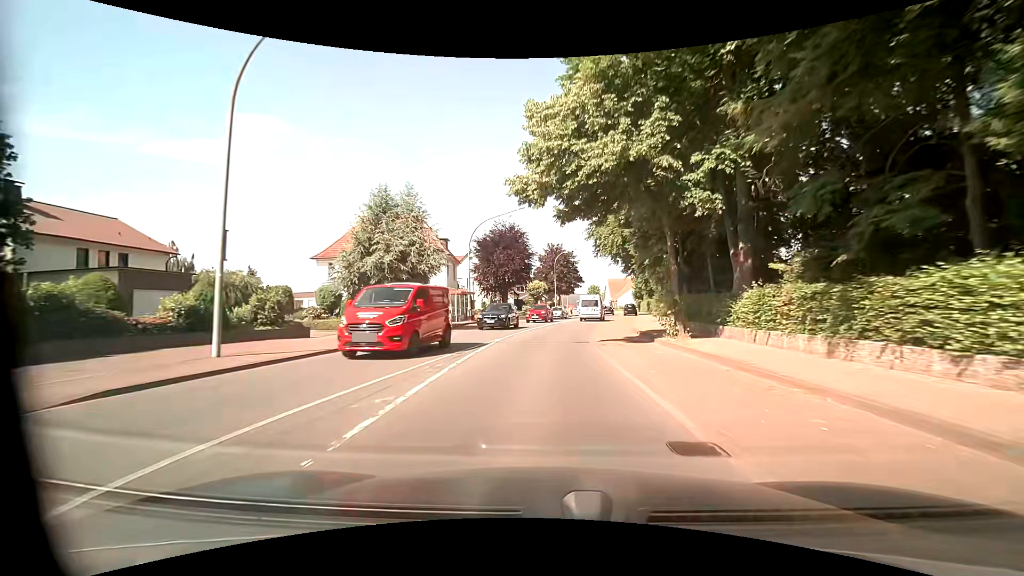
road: primary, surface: asphalt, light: Day
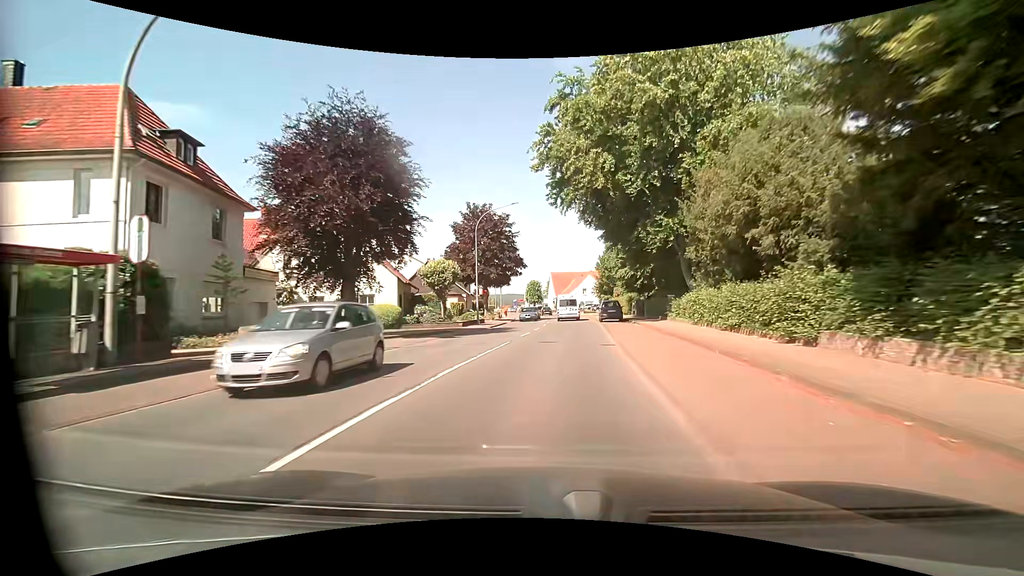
(+1.3, +32.1) m; +7°
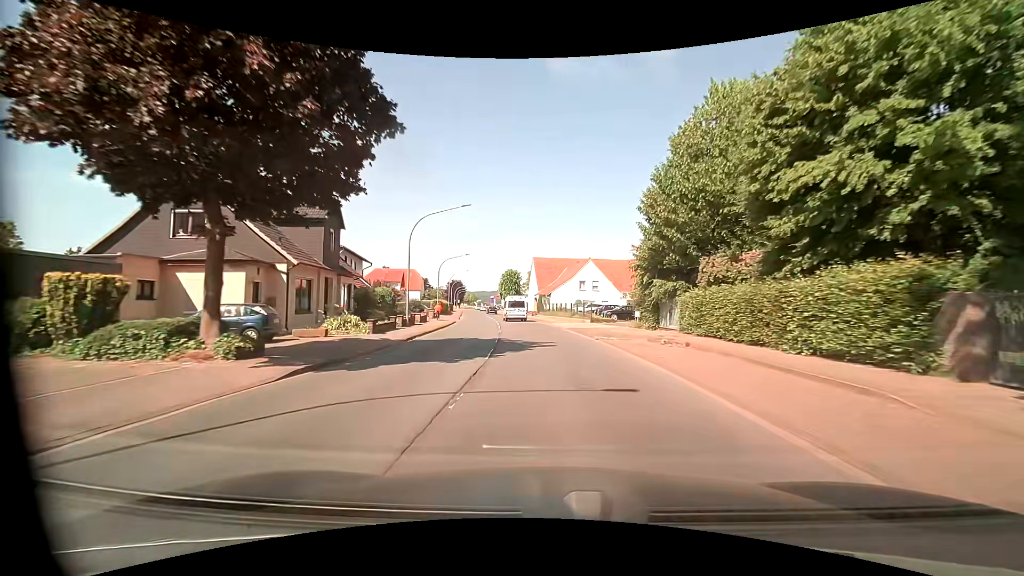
(+1.3, +39.6) m; +2°
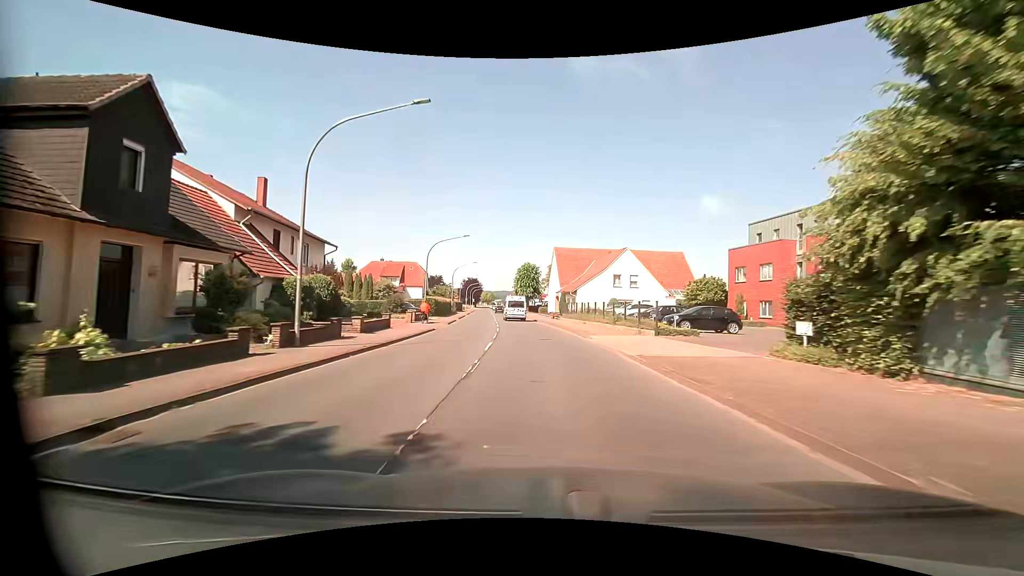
(-0.4, +15.9) m; -2°
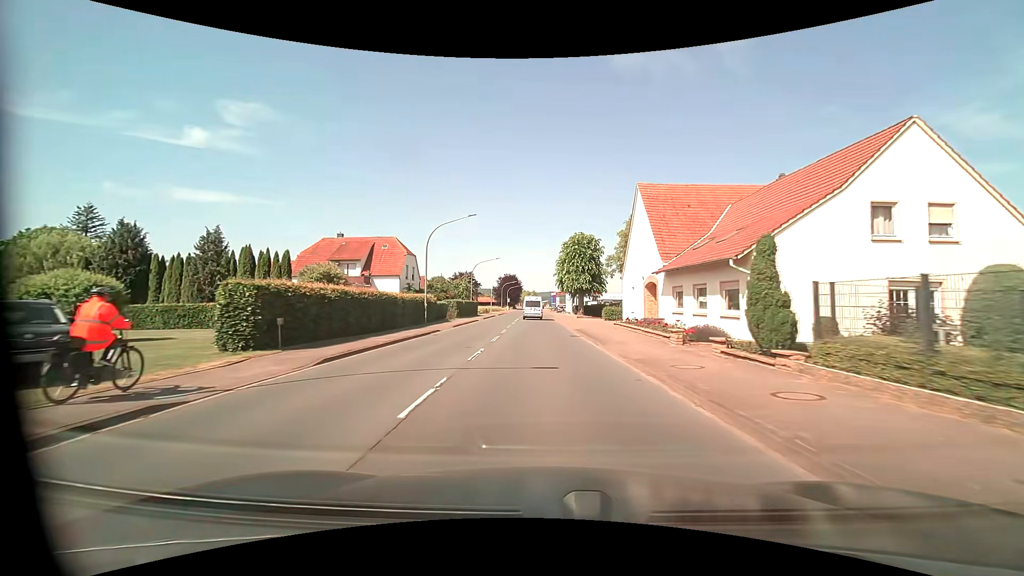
(-2.3, +39.7) m; -6°
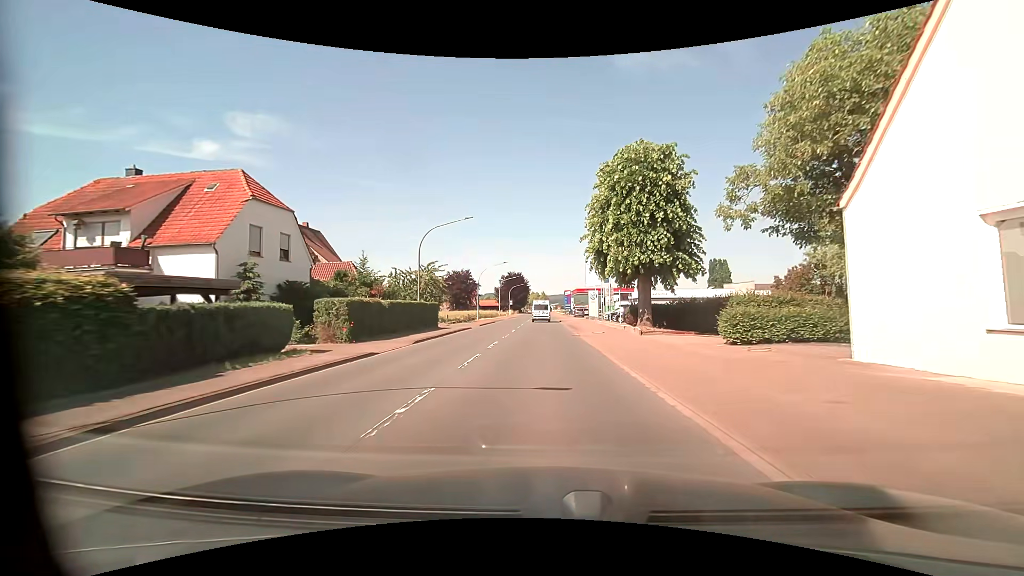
(-0.3, +31.9) m; -1°
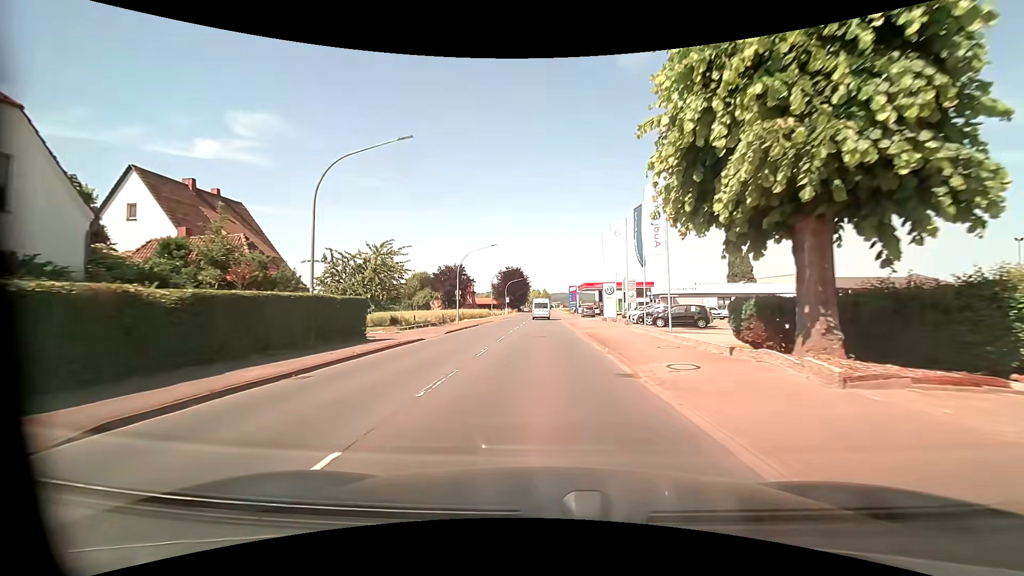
(0.0, +15.9) m; 0°
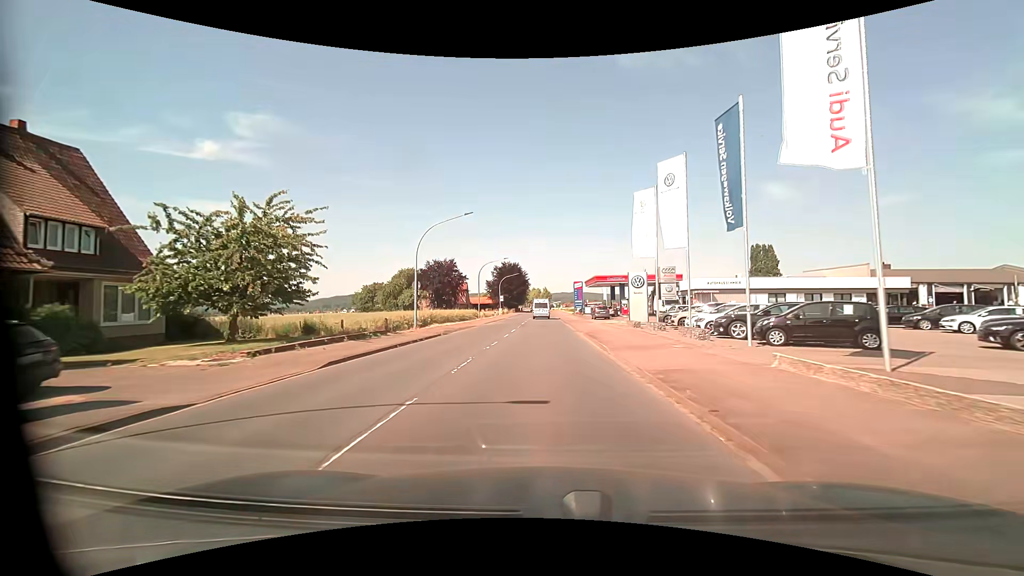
(0.0, +15.9) m; 0°
(0, +10) (0, +20) (0, +30) (0, +40) (0, +50) (0, +60) (0, +70) (0, +80) (0, +90) (0, +100) m
